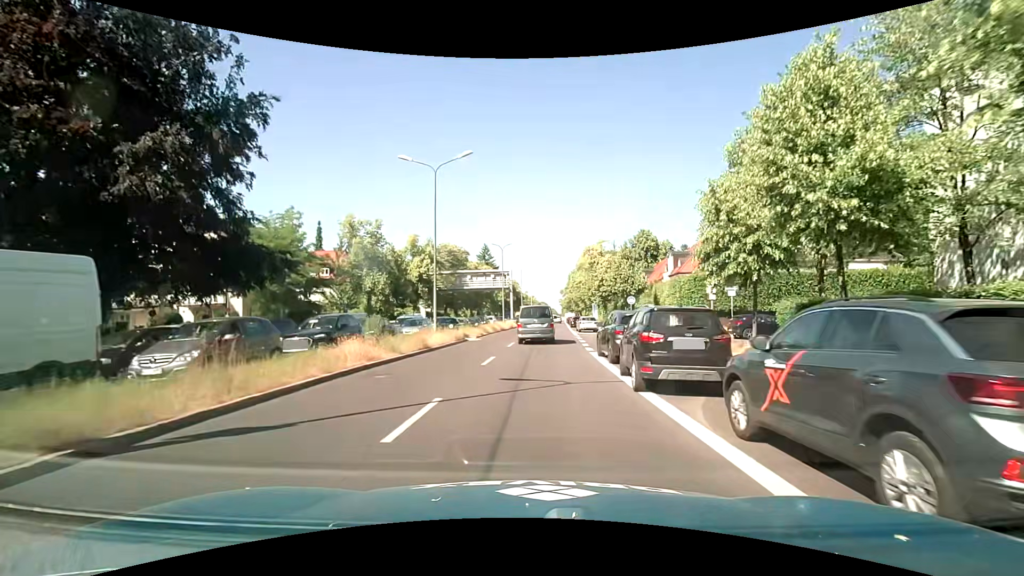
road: primary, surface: asphalt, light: Day
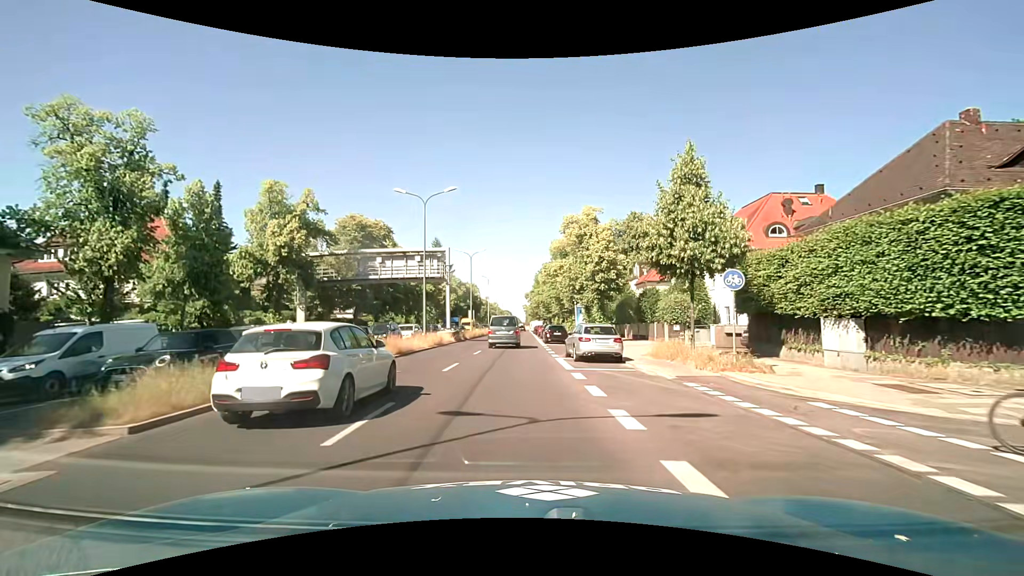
(+1.0, +26.9) m; +3°
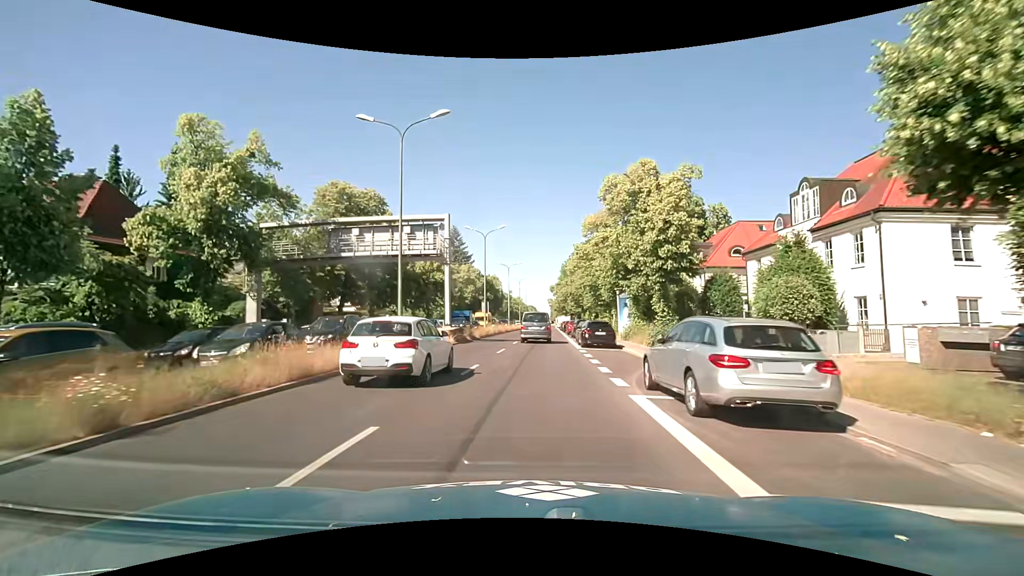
(-0.1, +11.6) m; -2°
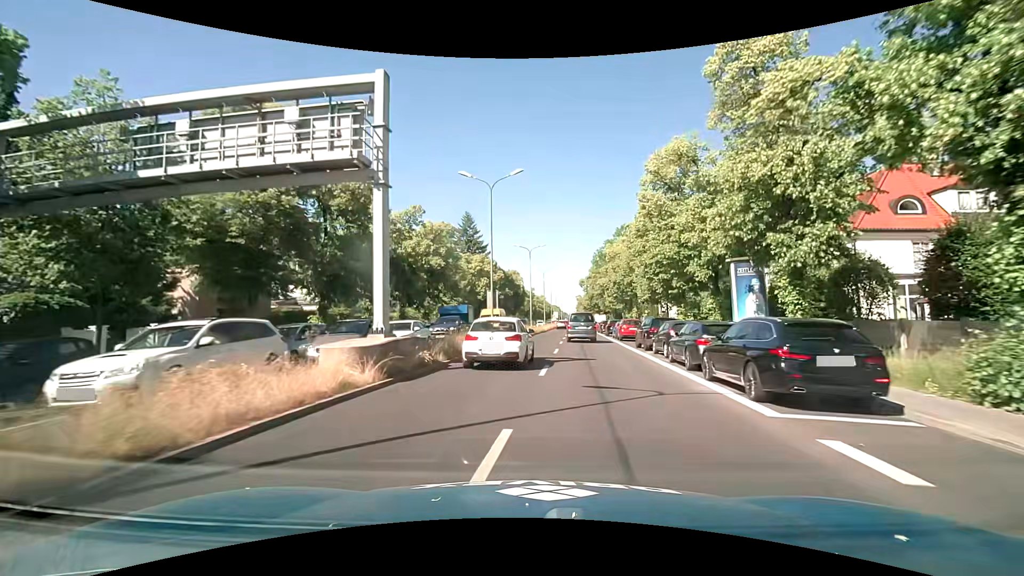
(-0.5, +18.3) m; -3°
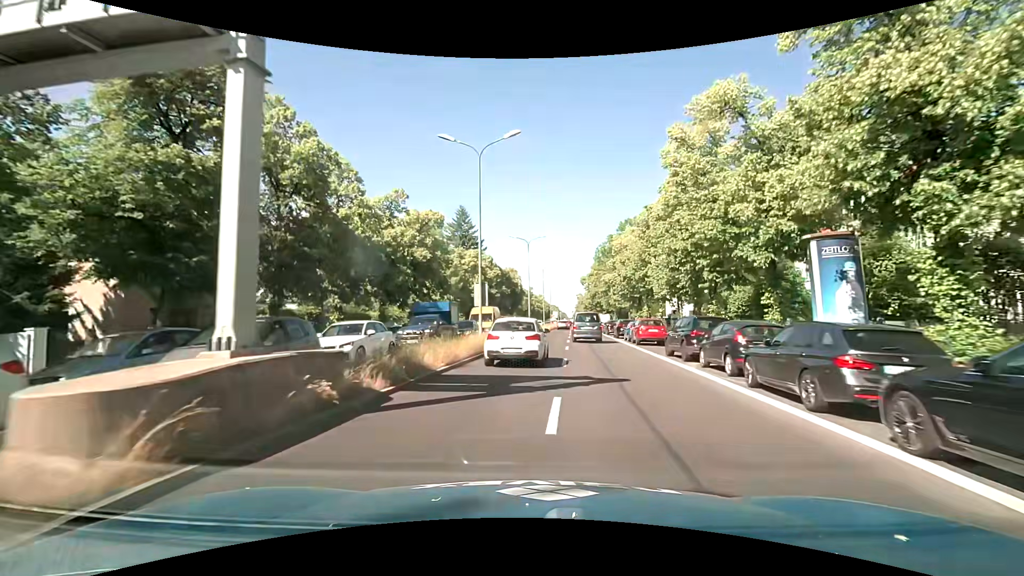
(0.0, +6.3) m; +1°
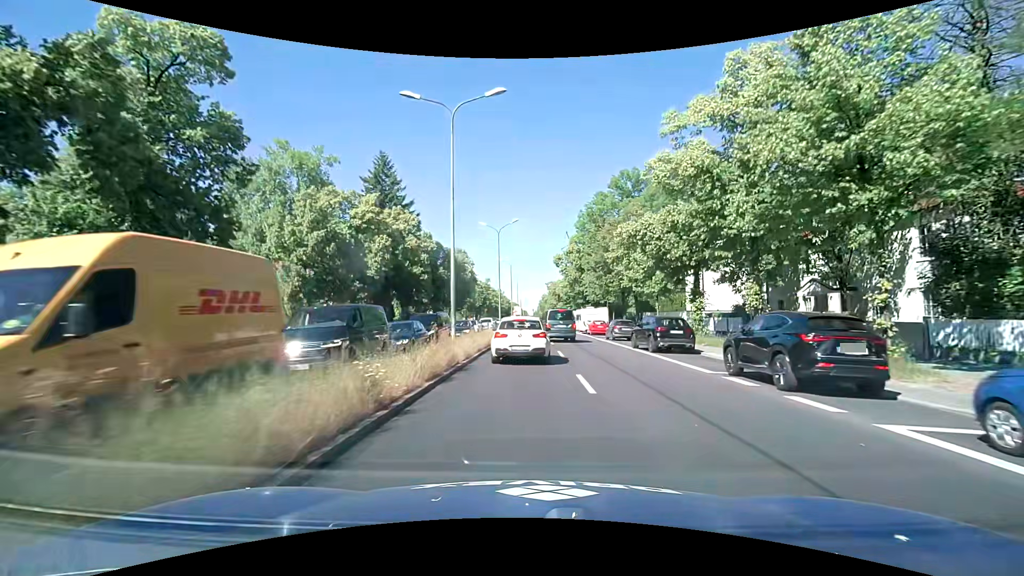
(+1.1, +32.9) m; +4°
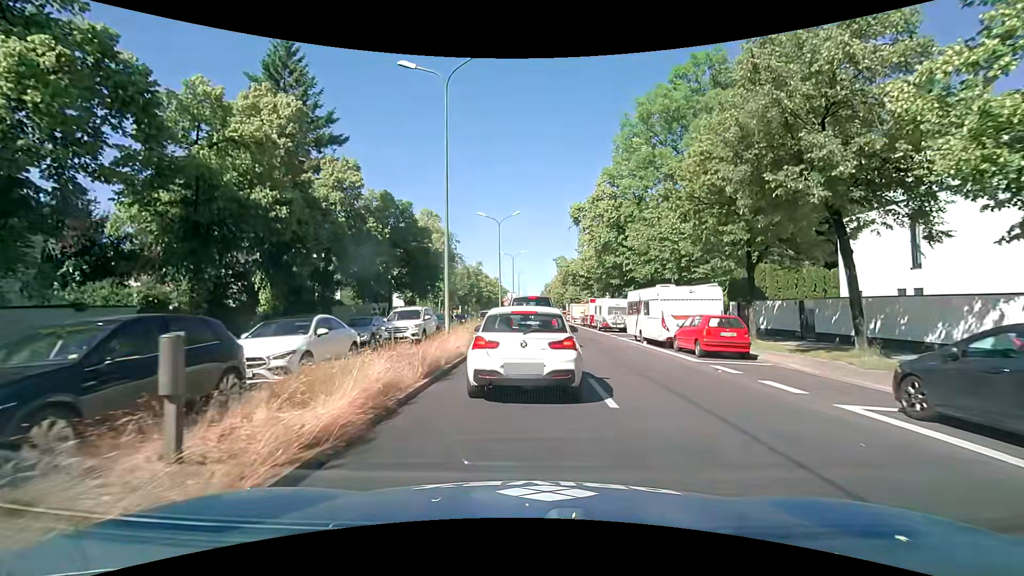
(+0.1, +28.7) m; 0°
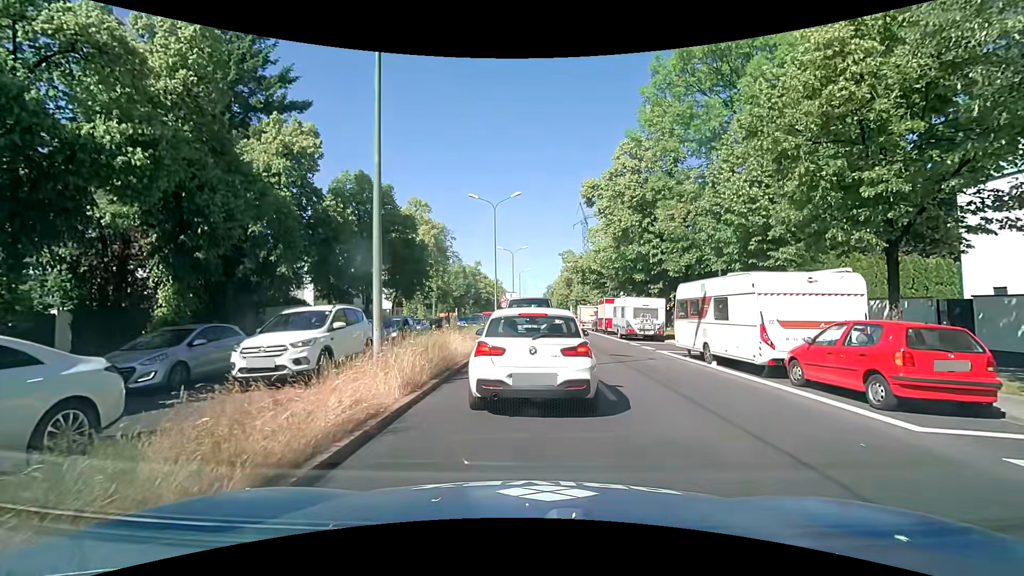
(0.0, +7.8) m; 0°
(0, +10) (0, +20) (0, +30) (0, +40) (+1, +50) (+1, +60) (+1, +70) (+1, +80) (+1, +90) (+1, +100) m
